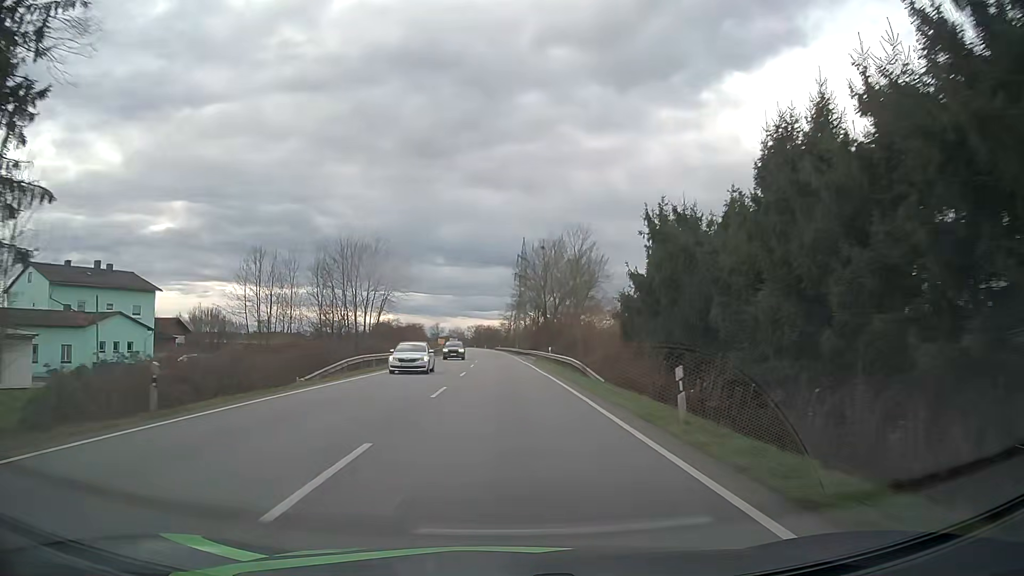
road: primary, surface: asphalt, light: Day
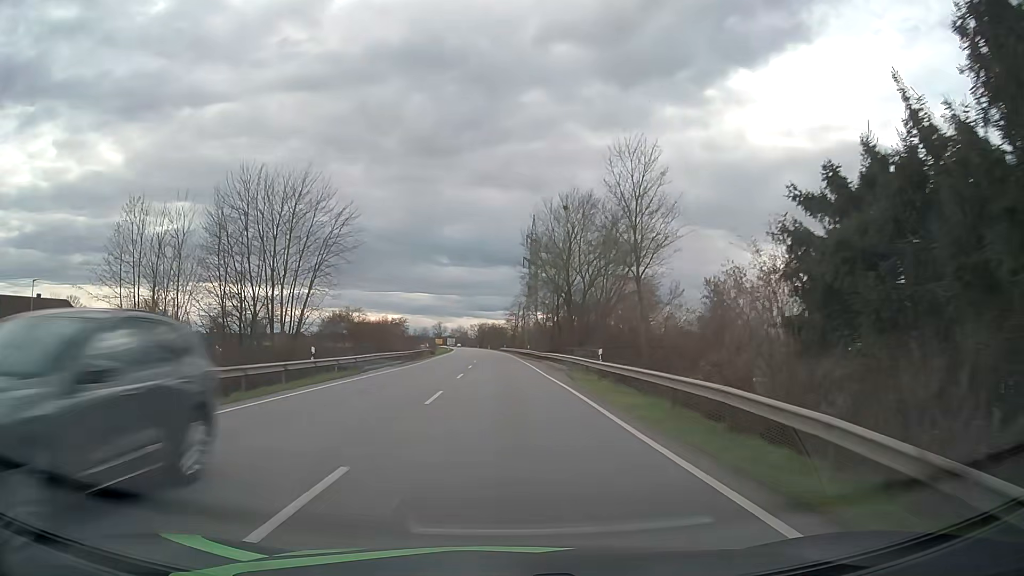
(0.0, +25.7) m; 0°
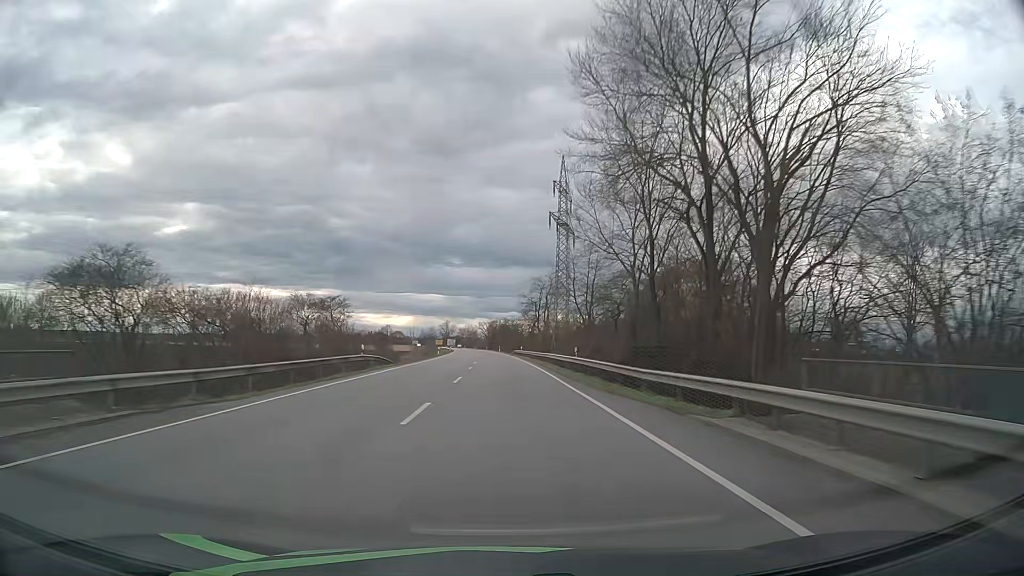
(-0.4, +40.1) m; -1°
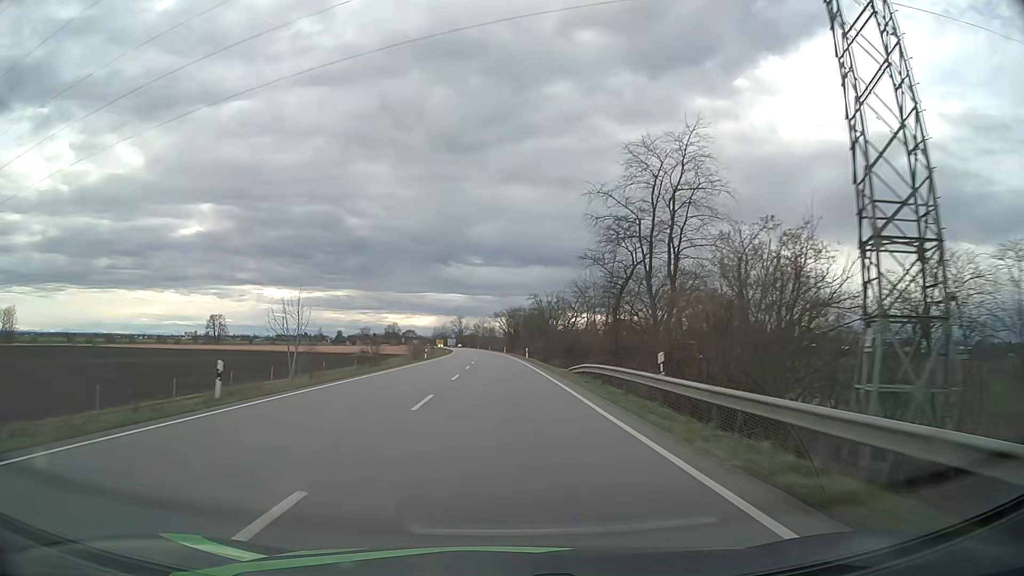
(-0.8, +68.9) m; -2°
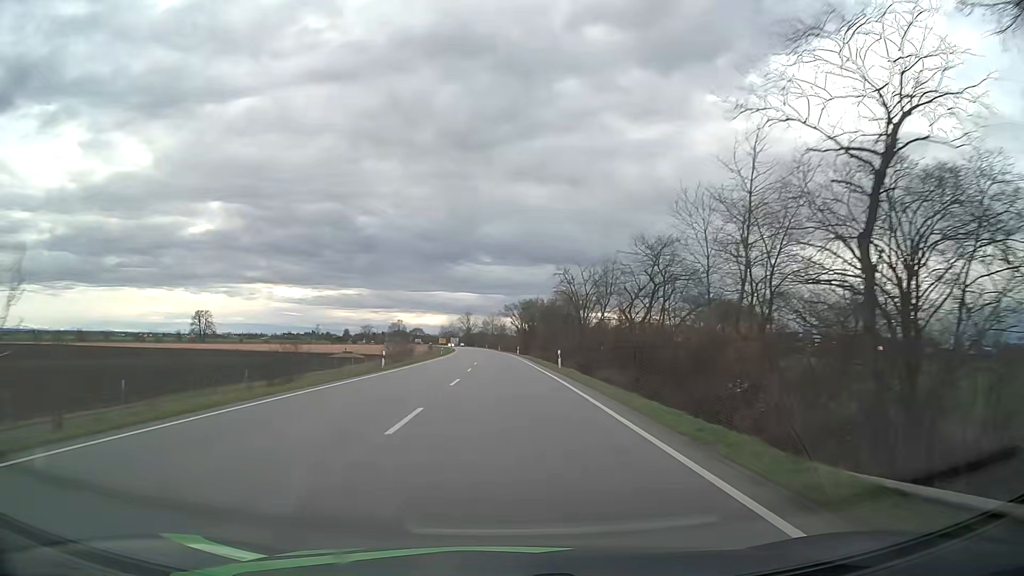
(-0.2, +28.0) m; -1°
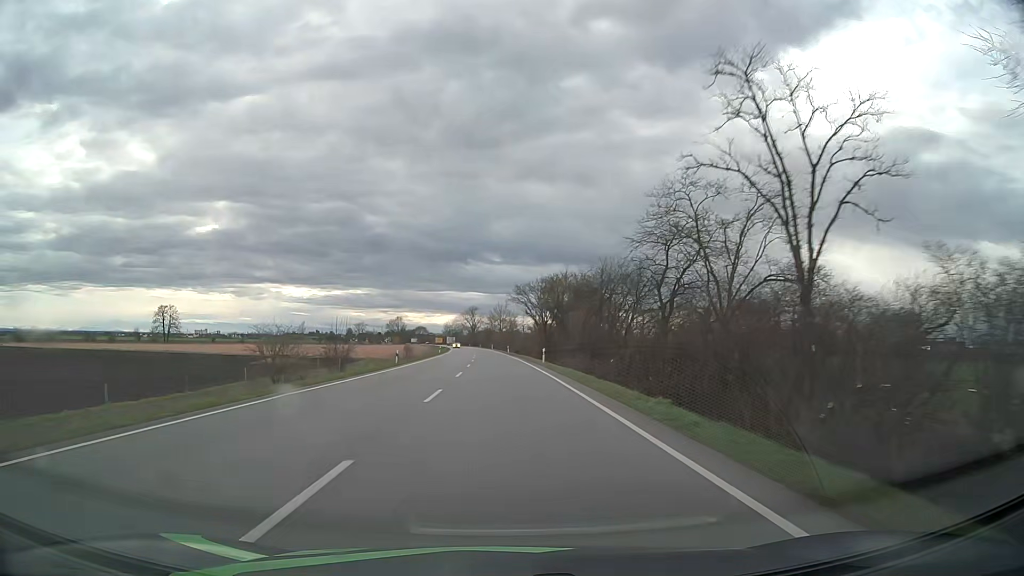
(-0.2, +42.2) m; -1°
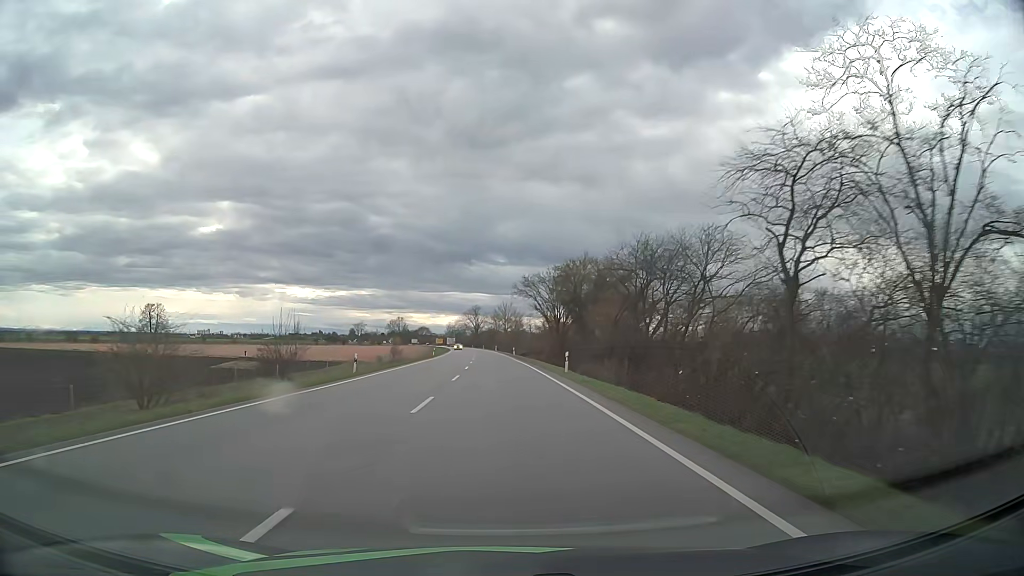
(-0.1, +14.1) m; 0°
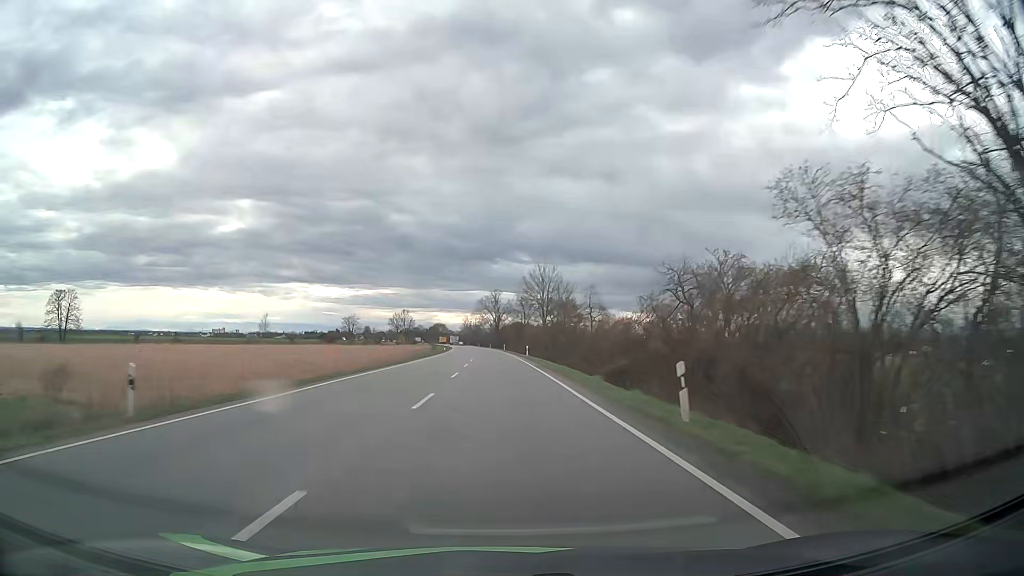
(-1.4, +70.8) m; -2°
(0, +10) (0, +20) (0, +30) (-1, +40) (-1, +50) (-1, +60) (-2, +70) (-2, +80) (-3, +90) (-3, +100) m
